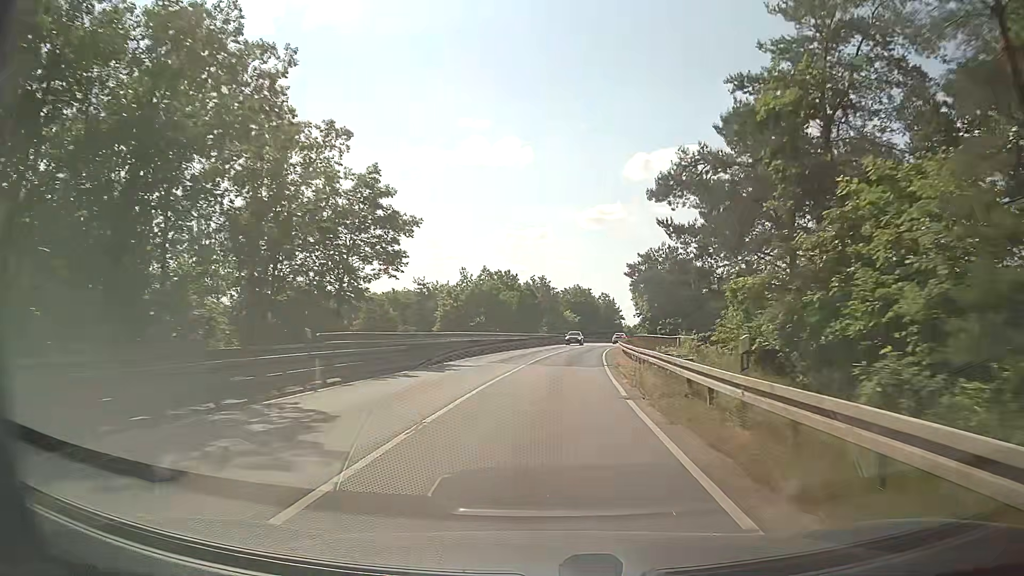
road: secondary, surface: asphalt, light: Day
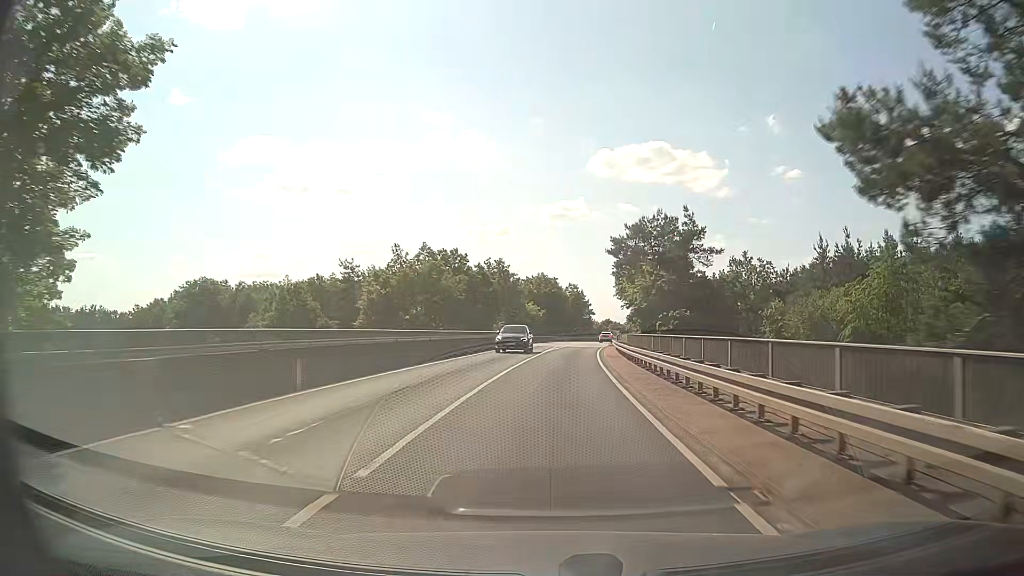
(+0.3, +21.4) m; +2°
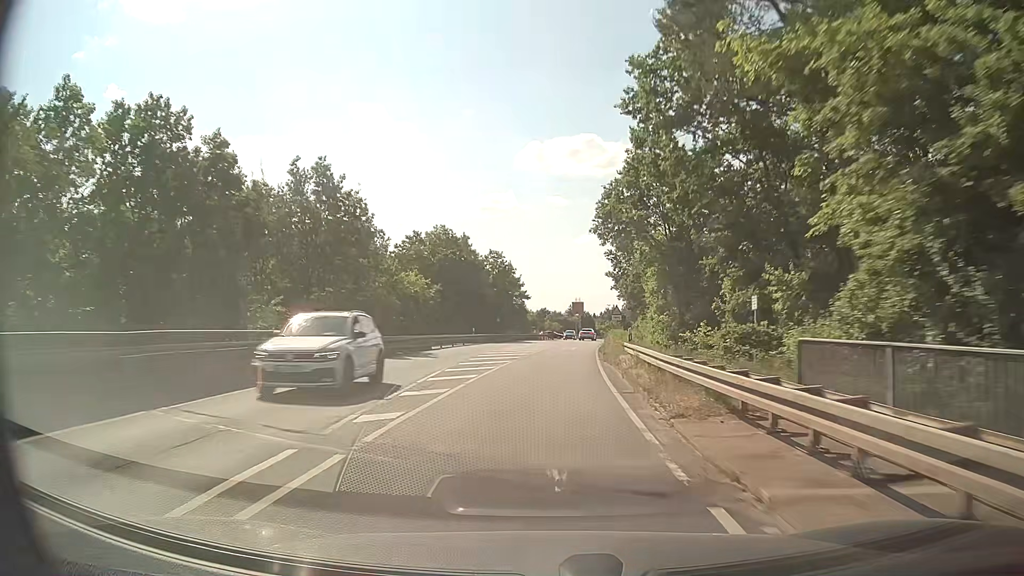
(+3.3, +52.0) m; +6°
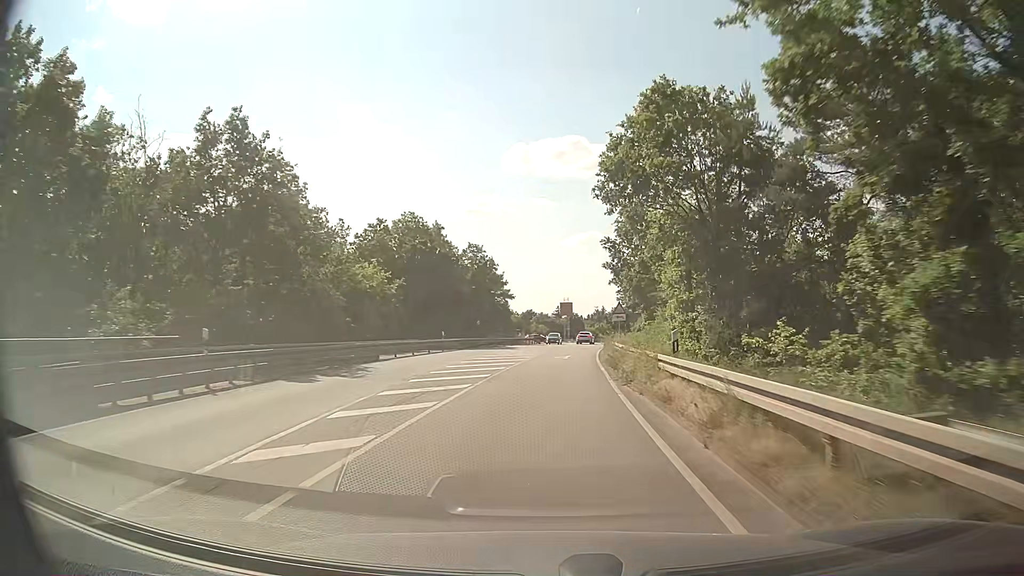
(+0.1, +10.2) m; +1°
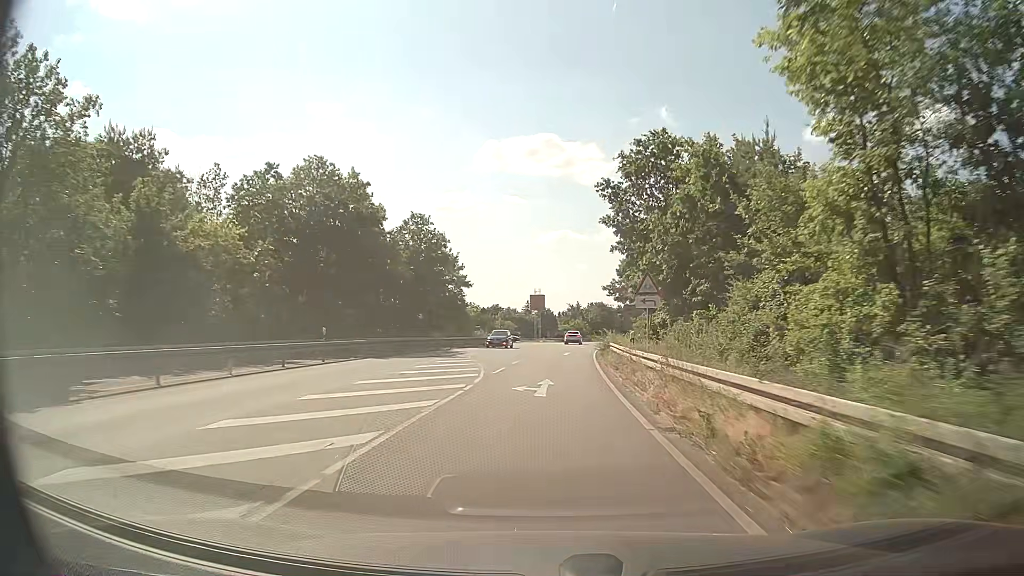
(+0.6, +20.3) m; +3°
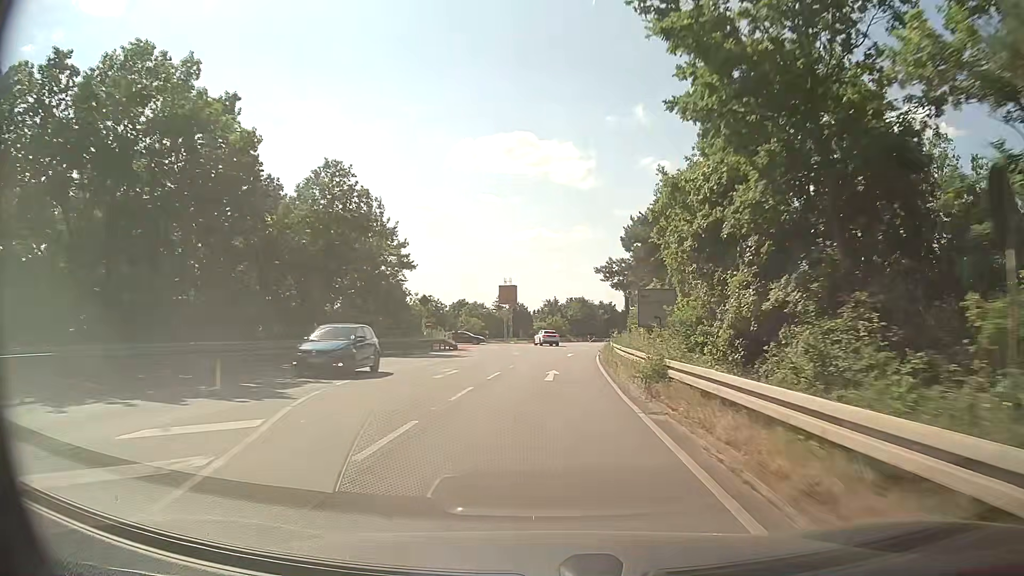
(+0.4, +20.2) m; +2°
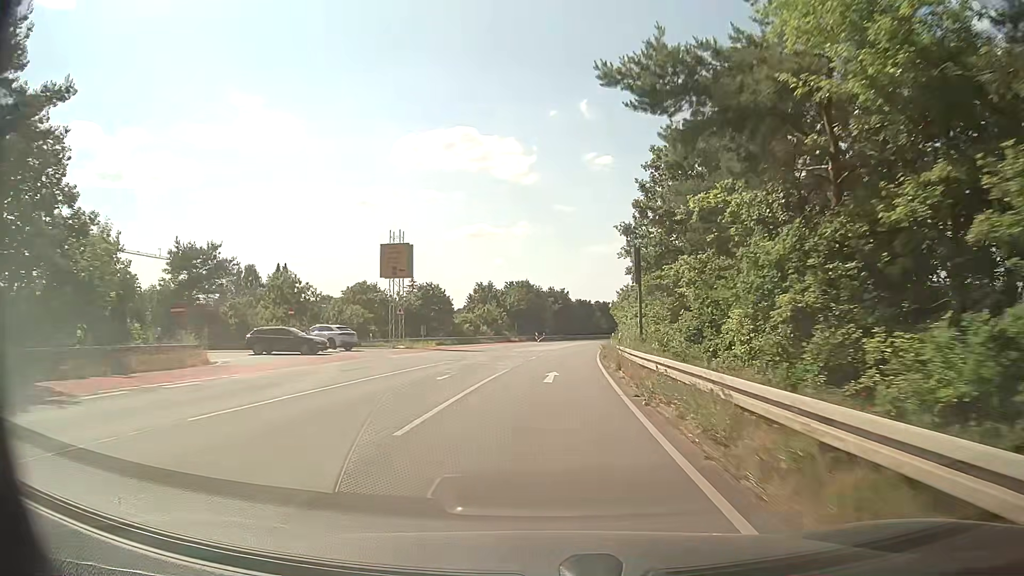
(+1.6, +40.2) m; +5°
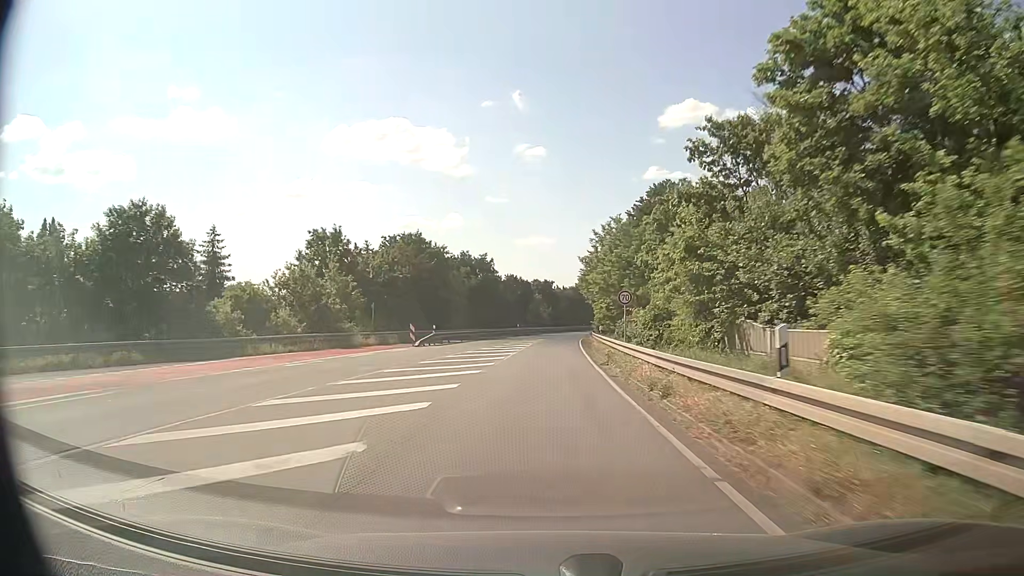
(+2.6, +50.3) m; +6°
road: tertiary
(0, +10) (0, +20) (0, +30) (+1, +40) (+1, +50) (+2, +60) (+3, +70) (+4, +80) (+5, +90) (+7, +100) m
